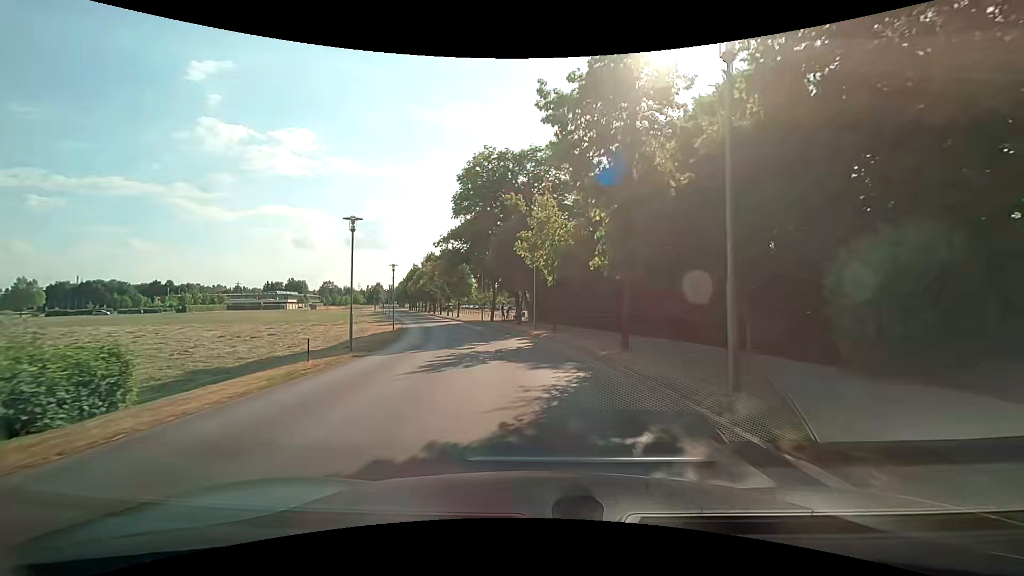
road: tertiary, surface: asphalt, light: Day
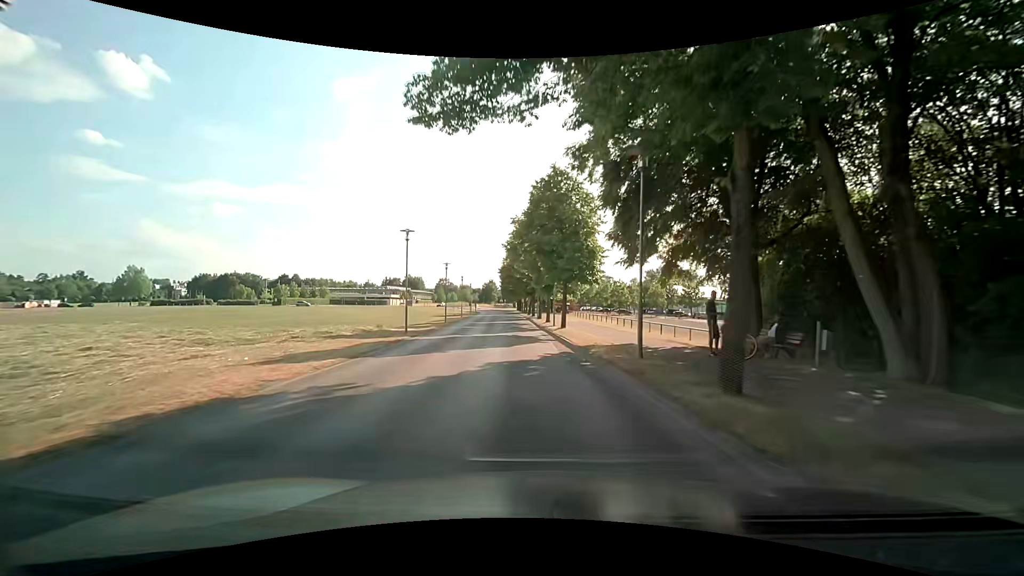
(-4.4, +35.2) m; -14°
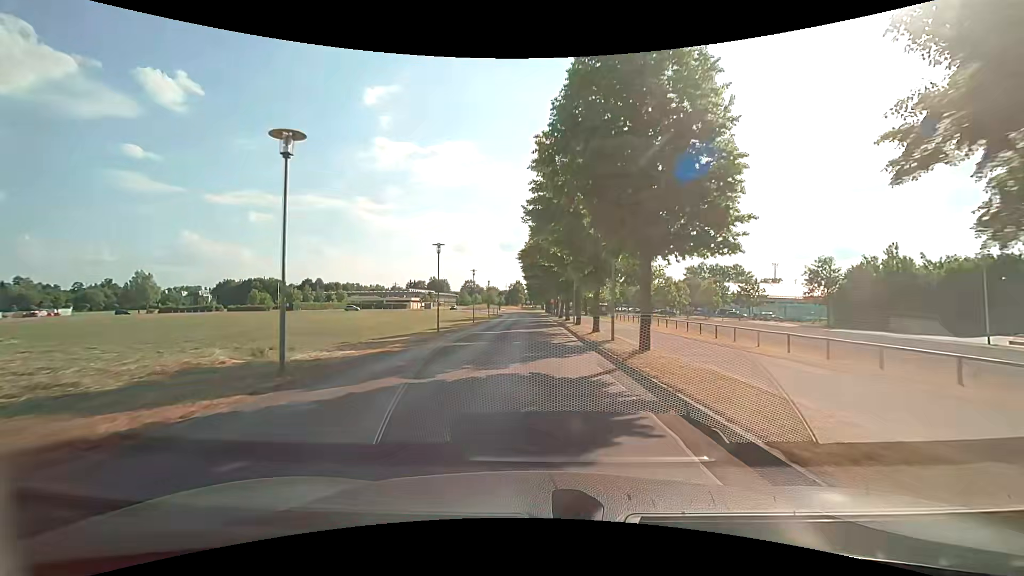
(-0.5, +14.2) m; -3°
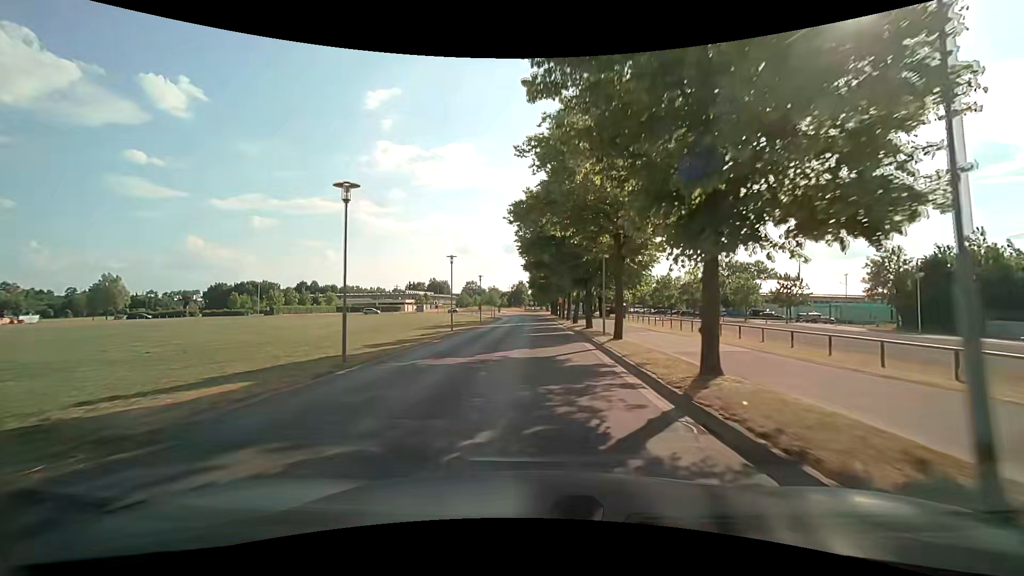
(-0.3, +14.3) m; -2°
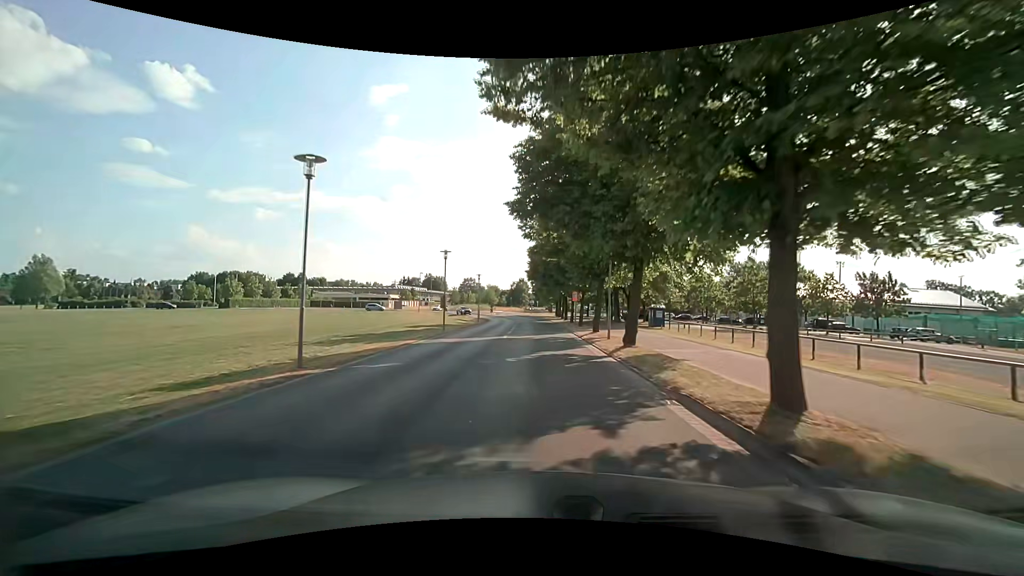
(0.0, +21.6) m; 0°
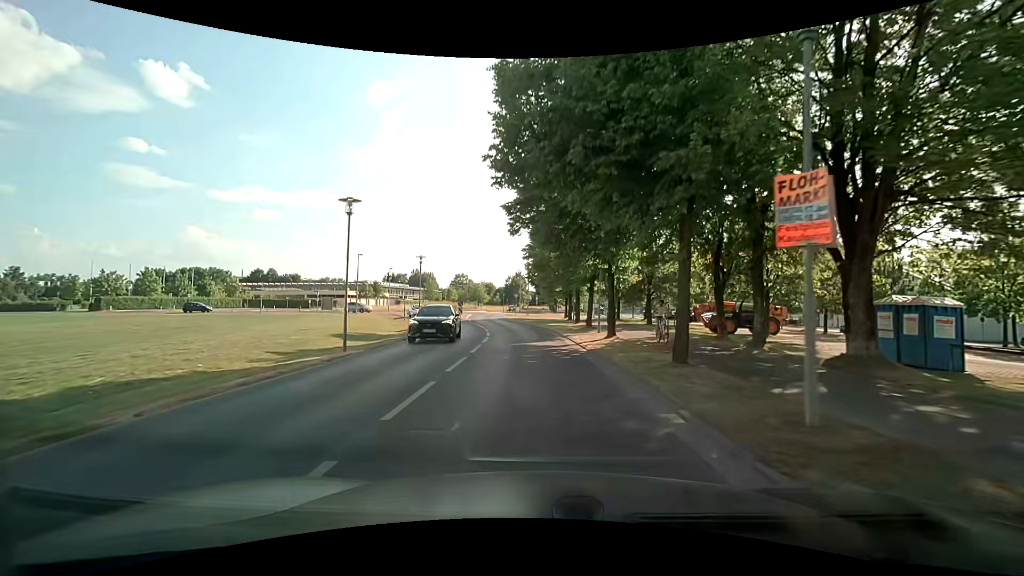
(+0.1, +35.8) m; 0°
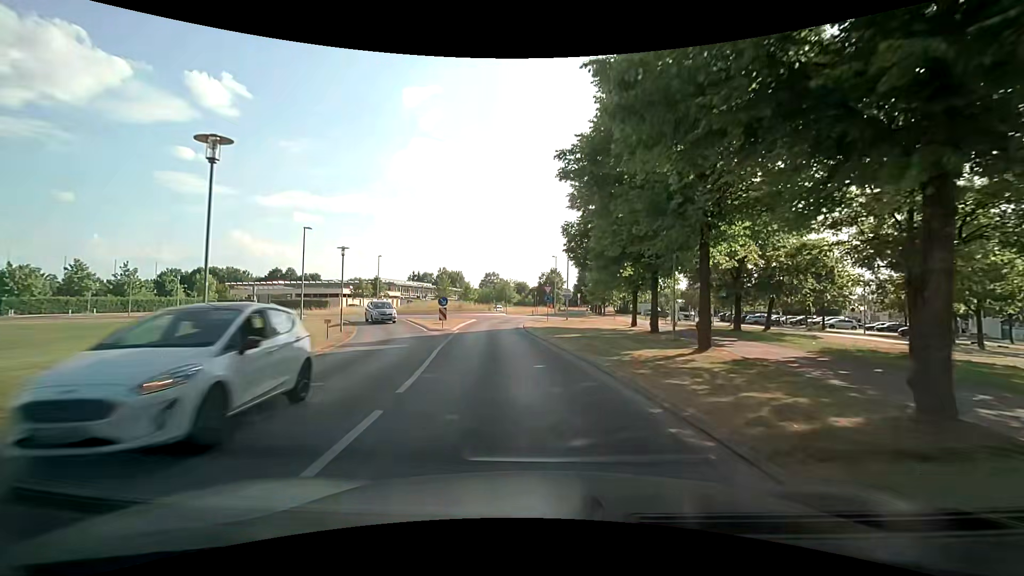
(-0.5, +25.4) m; -4°
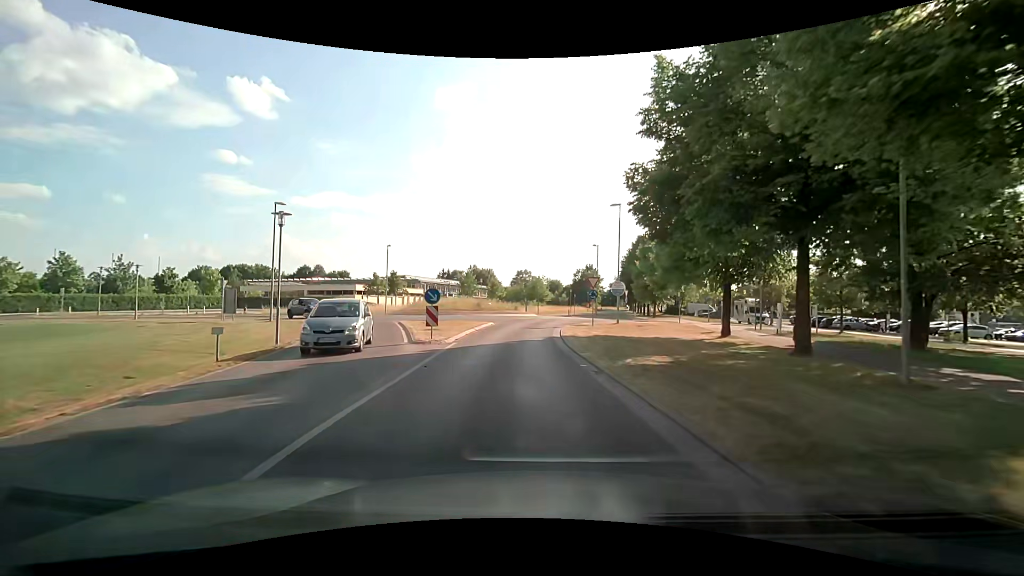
(-0.3, +11.0) m; -3°
(0, +10) (-1, +20) (0, +30) (+2, +40) (+3, +50) (+1, +59) (+1, +69) (+3, +79) (+6, +89) (+9, +98) m
